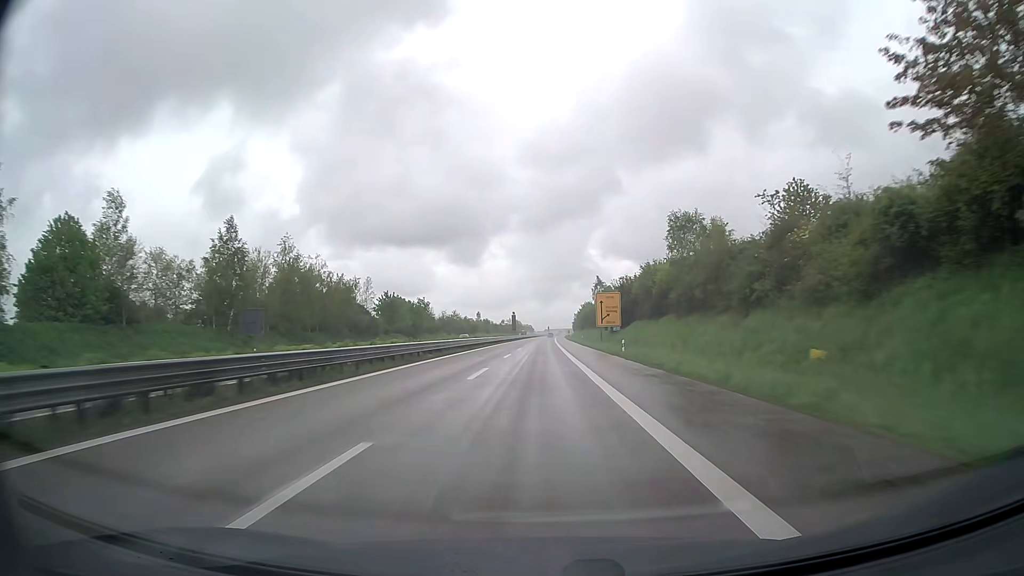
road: trunk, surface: asphalt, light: Day
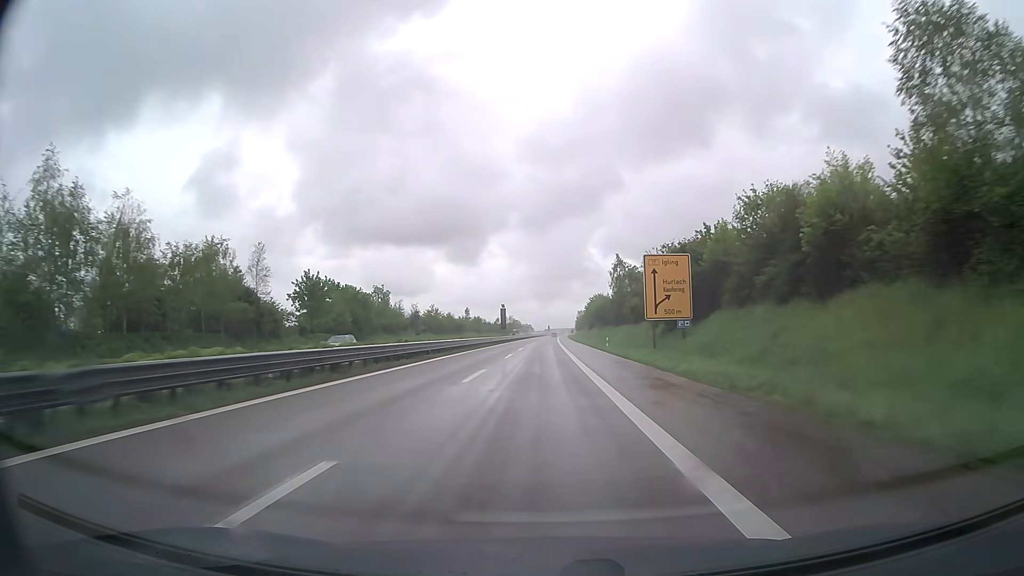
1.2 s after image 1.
(0.0, +37.1) m; 0°
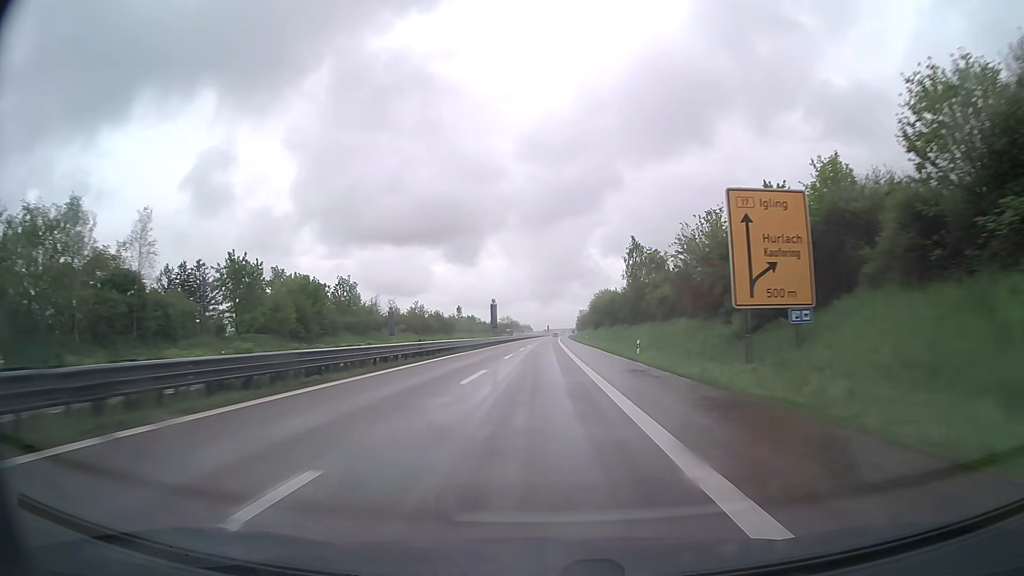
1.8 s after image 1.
(0.0, +18.6) m; 0°
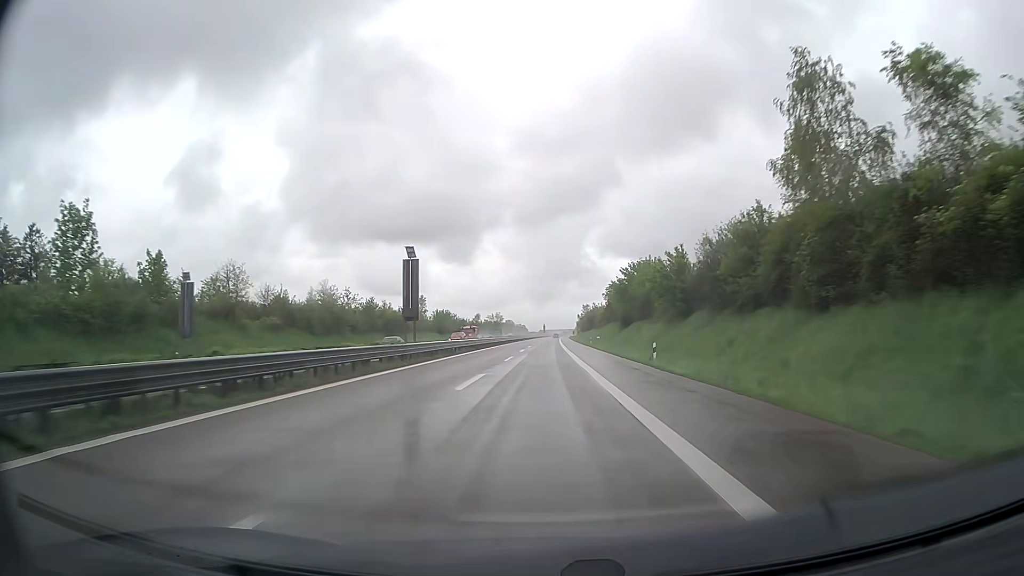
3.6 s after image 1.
(+0.2, +55.7) m; 0°
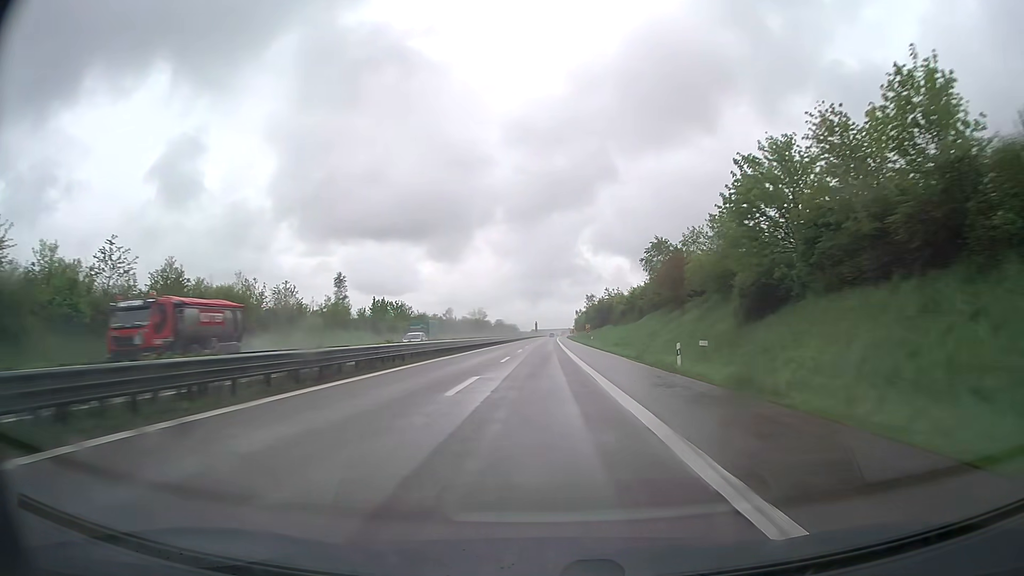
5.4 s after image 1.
(+0.3, +55.7) m; +1°
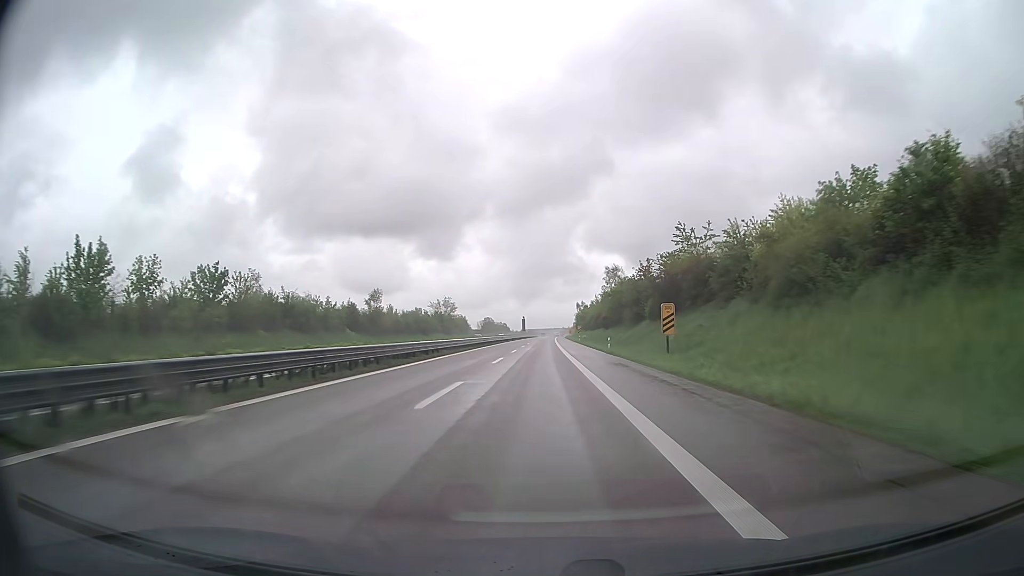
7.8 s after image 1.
(+0.3, +74.2) m; +1°
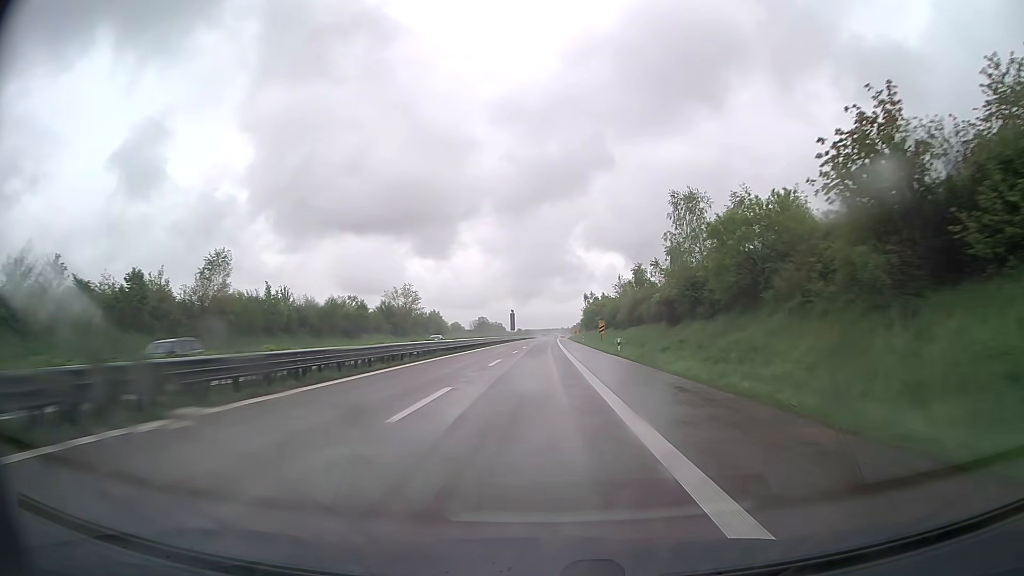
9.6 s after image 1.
(+0.1, +55.7) m; 0°
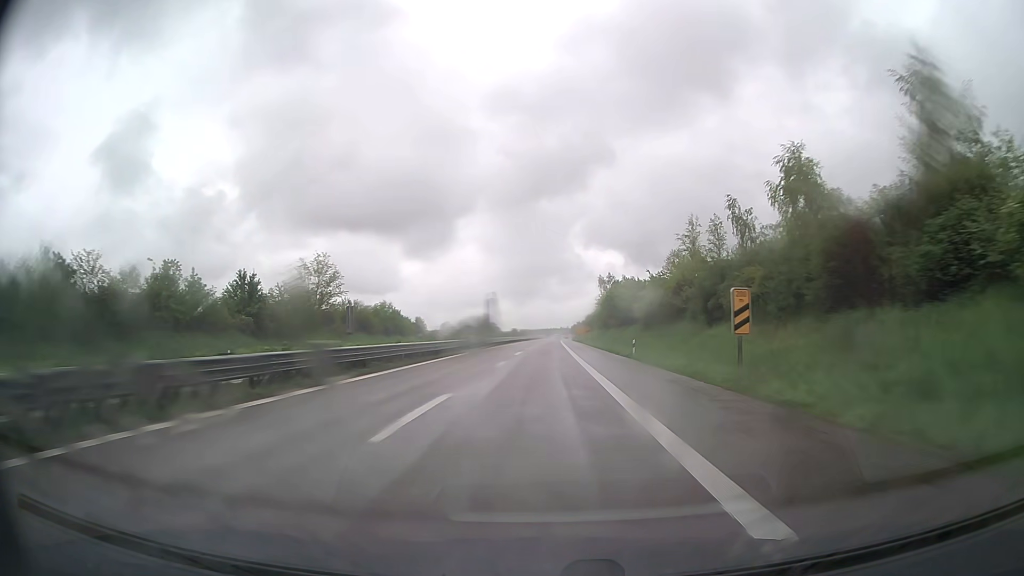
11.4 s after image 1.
(+0.1, +55.7) m; 0°
(0, +10) (0, +20) (0, +30) (0, +40) (0, +50) (0, +60) (0, +70) (0, +80) (+1, +90) (+1, +100) m
